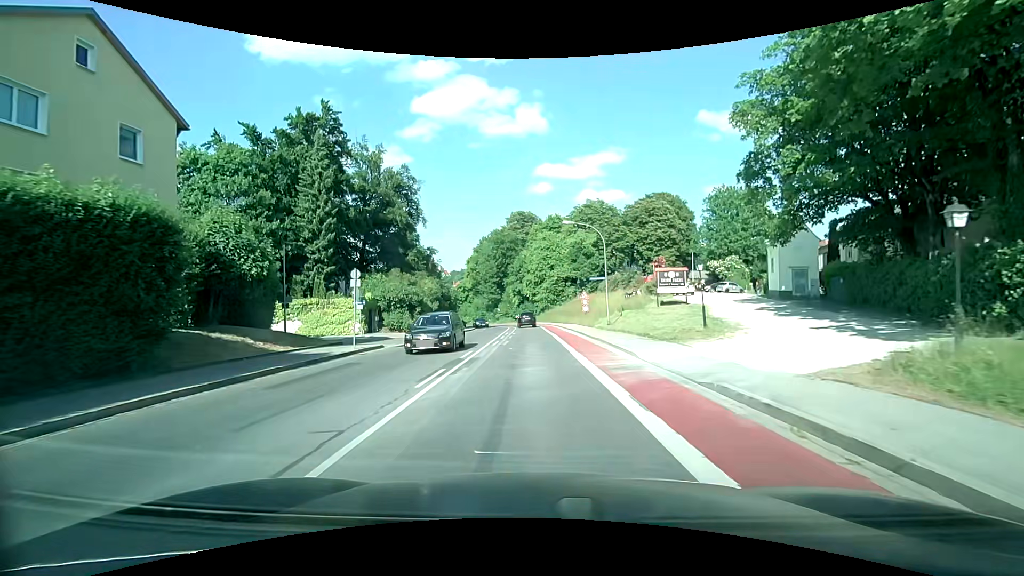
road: secondary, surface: asphalt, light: Day
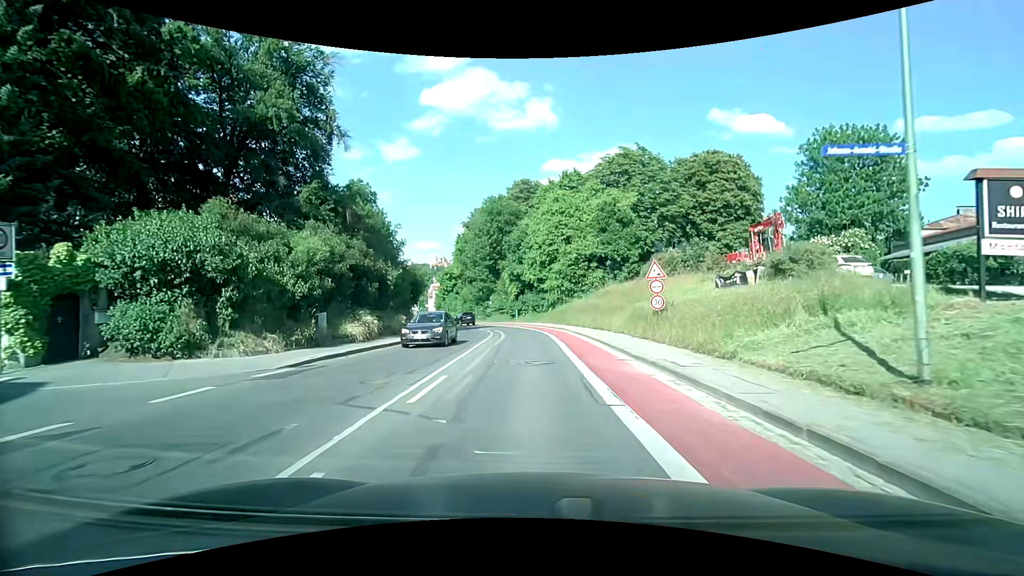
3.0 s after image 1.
(-0.2, +25.8) m; -1°
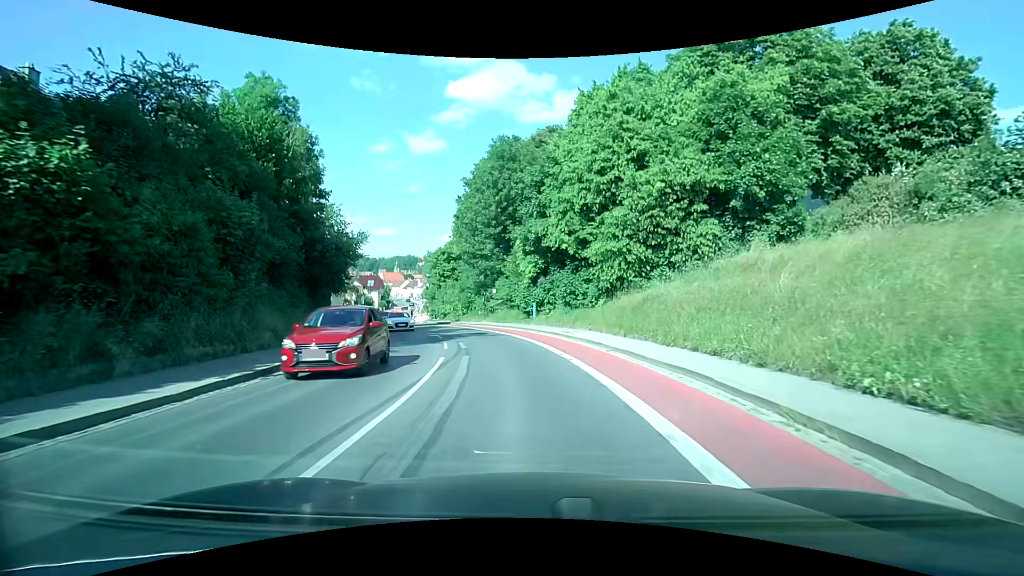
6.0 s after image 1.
(-0.6, +25.2) m; -3°
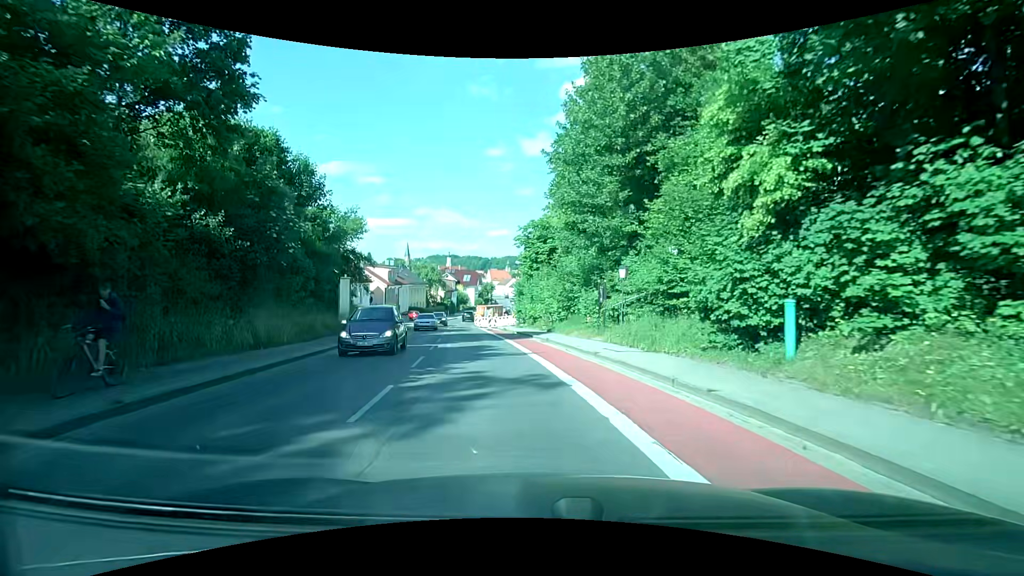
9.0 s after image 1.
(-1.9, +23.1) m; -12°
(-1, +10) (-2, +20) (-4, +30) (-6, +40) (-8, +49) (-9, +59) (-10, +69) (-11, +79) (-11, +89) (-10, +99) m
